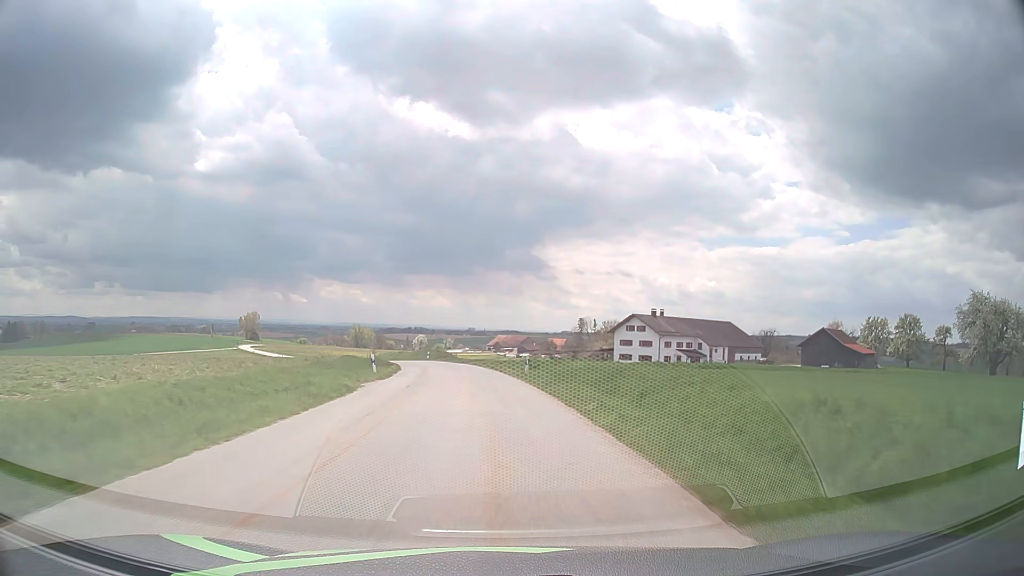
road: tertiary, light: Day
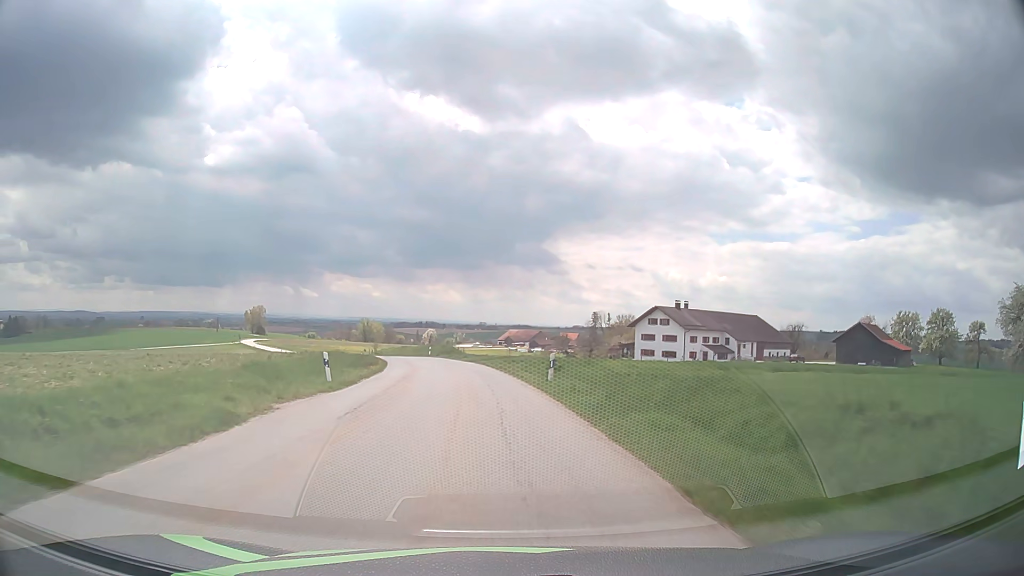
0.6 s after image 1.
(-0.1, +9.5) m; -1°
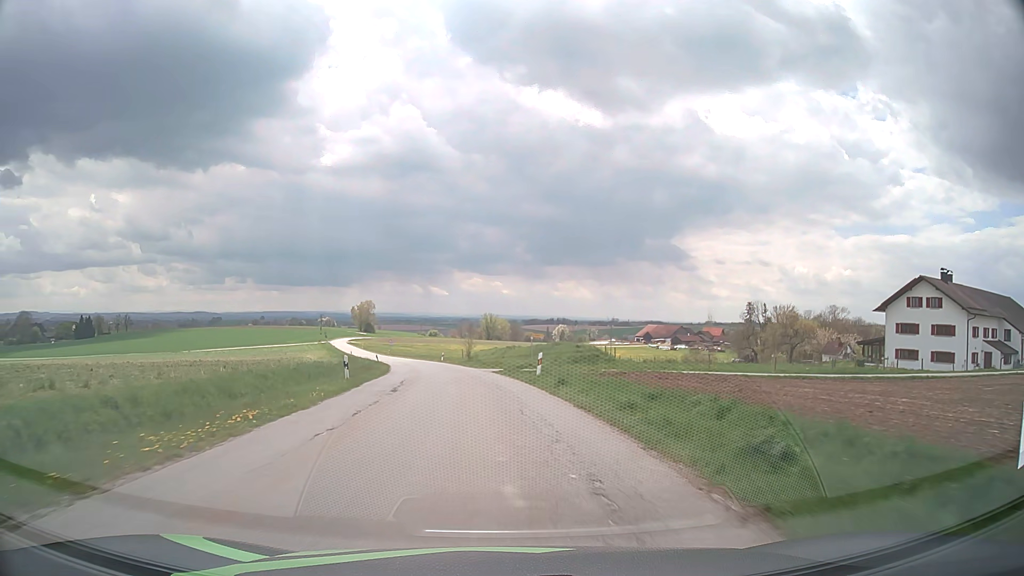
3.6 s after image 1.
(-4.3, +46.4) m; -11°
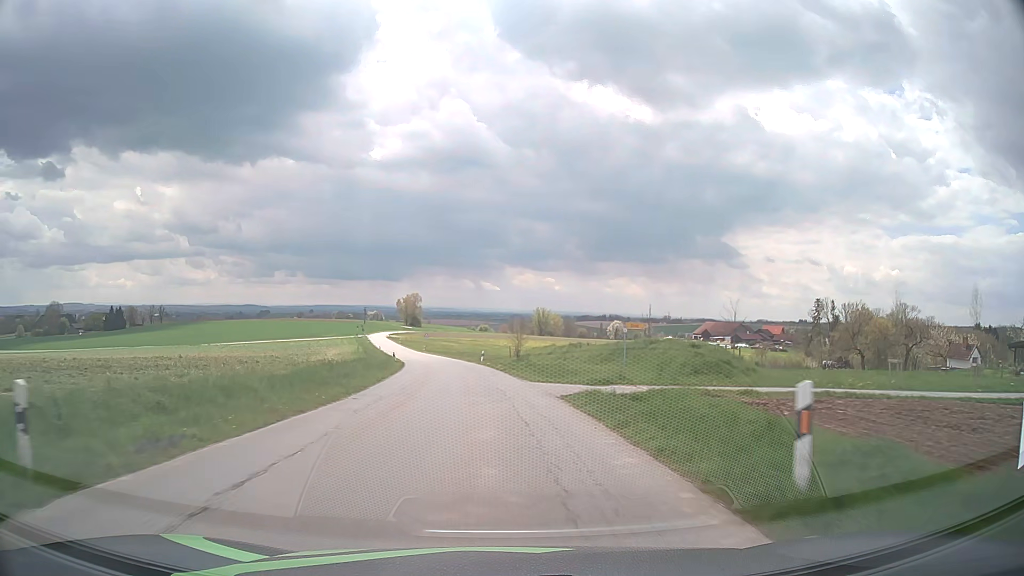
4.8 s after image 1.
(-0.8, +18.7) m; -5°
